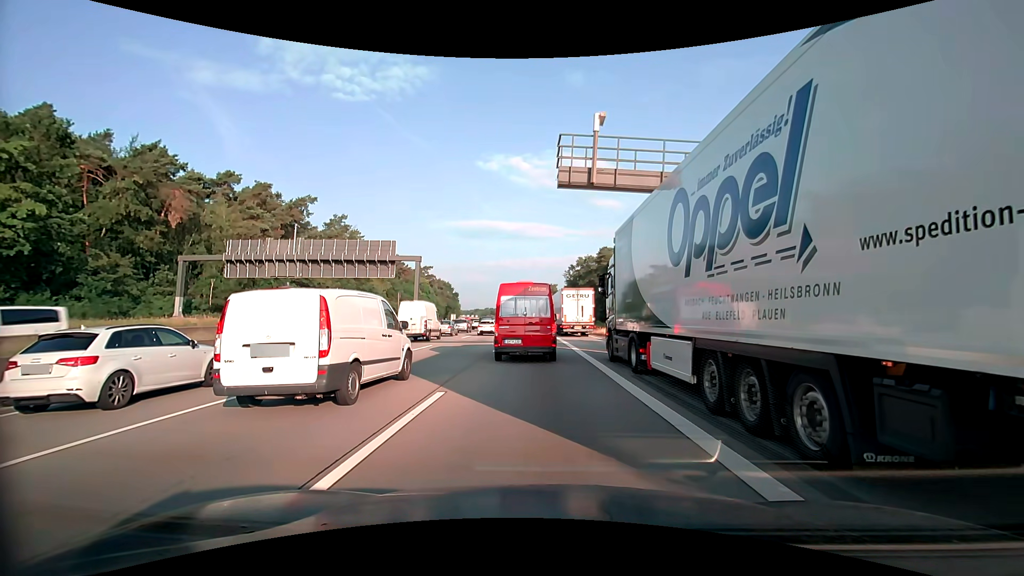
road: motorway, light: Day
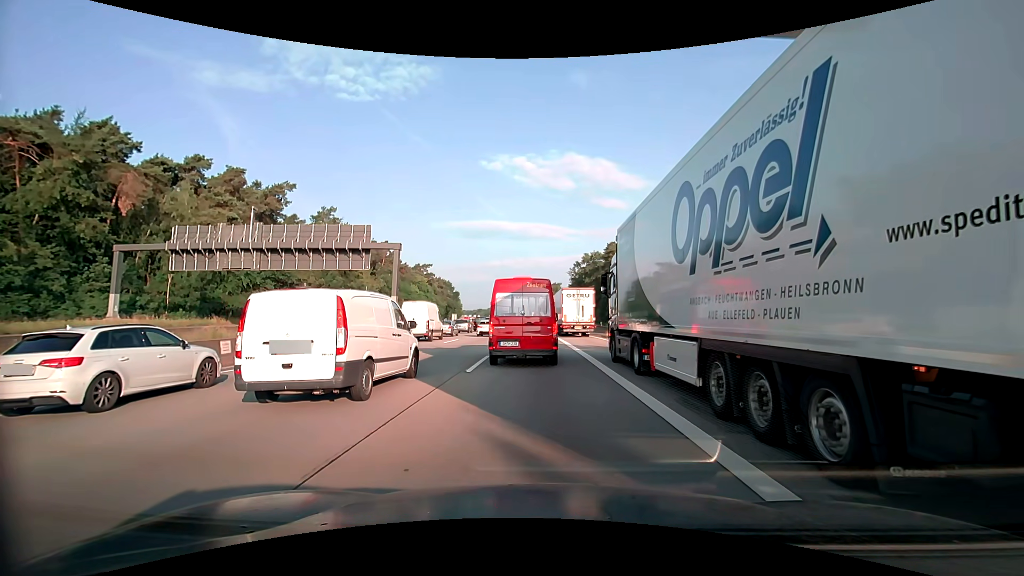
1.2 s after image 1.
(0.0, +8.4) m; 0°
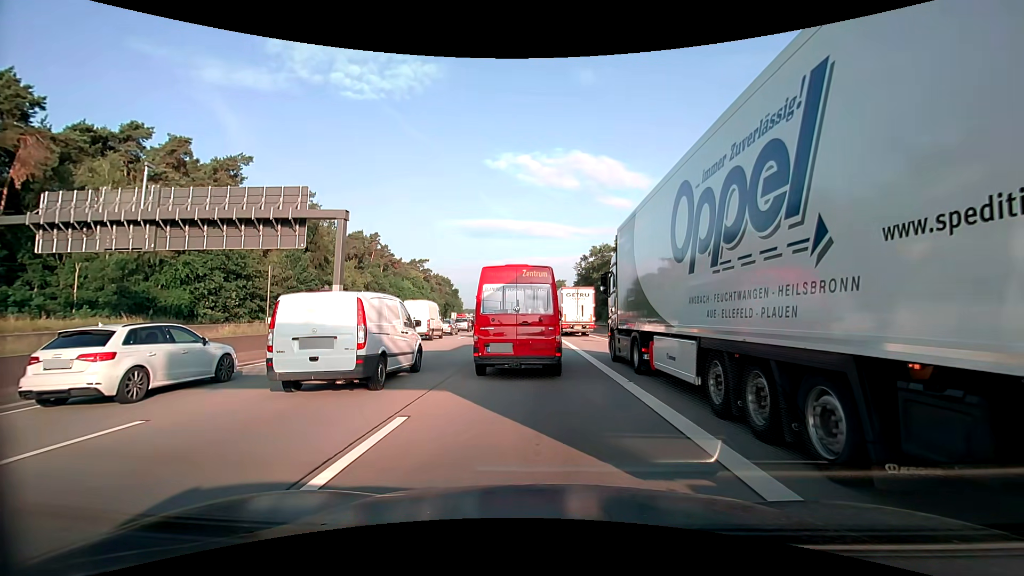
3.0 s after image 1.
(-0.2, +12.2) m; -3°
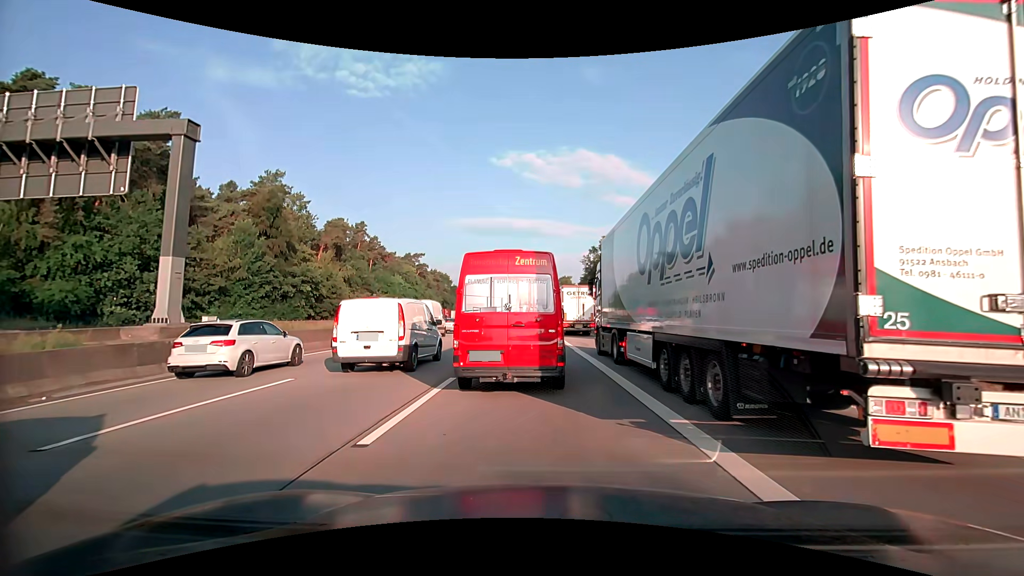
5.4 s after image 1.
(+0.2, +13.3) m; +1°
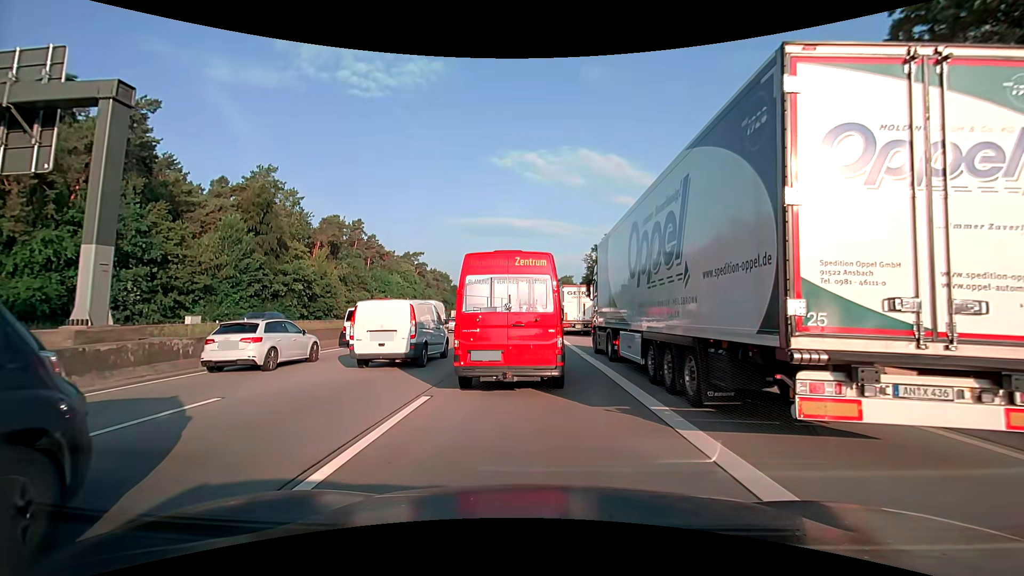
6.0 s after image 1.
(0.0, +2.7) m; -1°
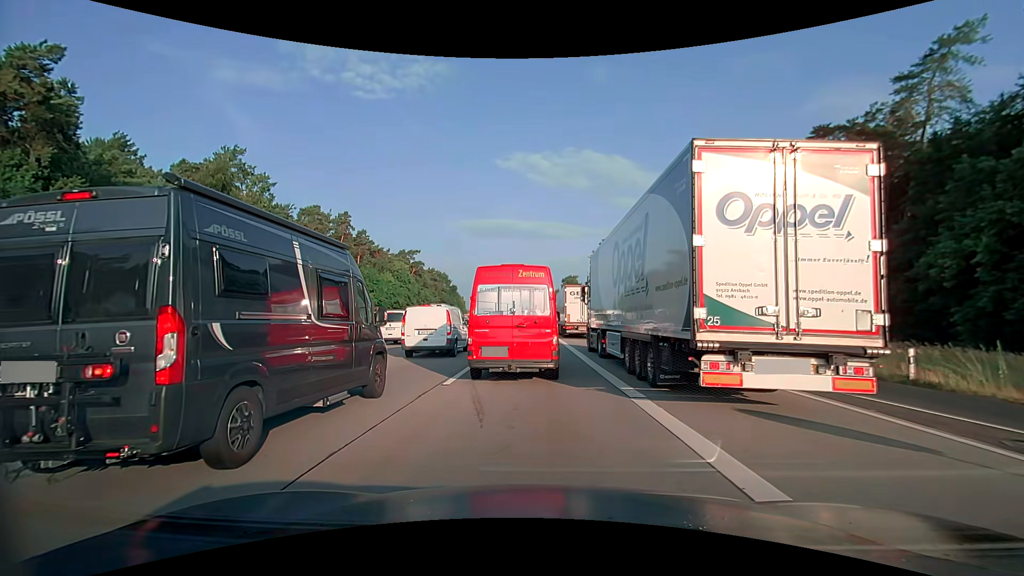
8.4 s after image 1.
(+0.2, +10.2) m; +1°
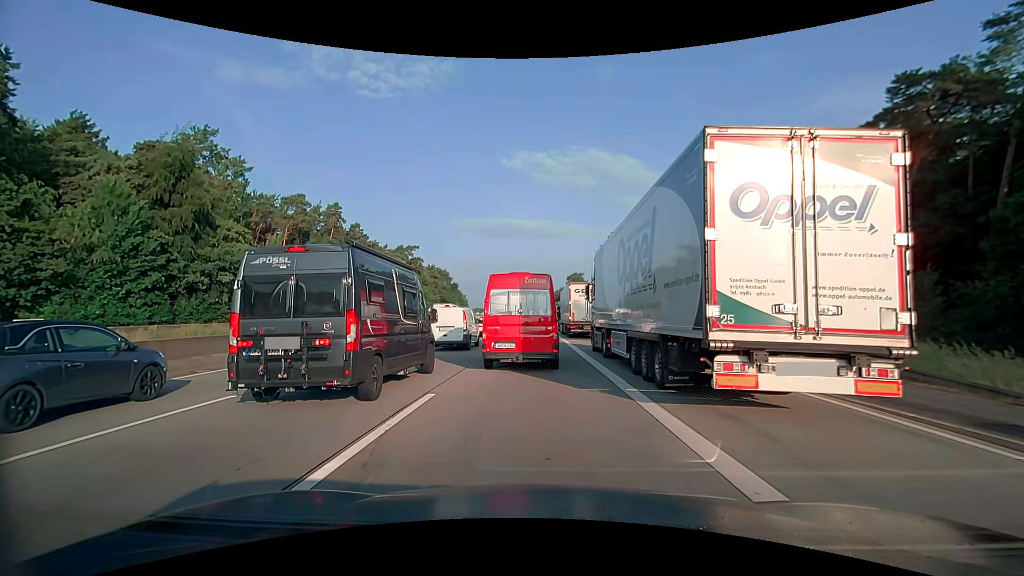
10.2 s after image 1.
(-0.1, +7.5) m; -1°
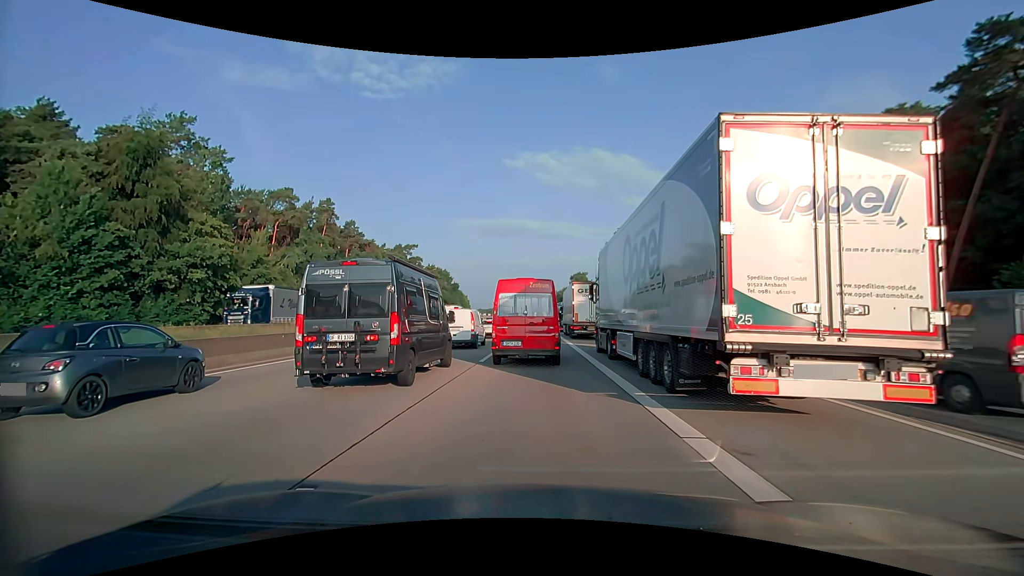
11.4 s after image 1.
(+0.1, +5.0) m; +1°
(0, +10) (0, +20) (0, +30) (-1, +40) (-1, +50) (-1, +60) (-2, +70) (-2, +80) (-3, +90) (-3, +100) m
